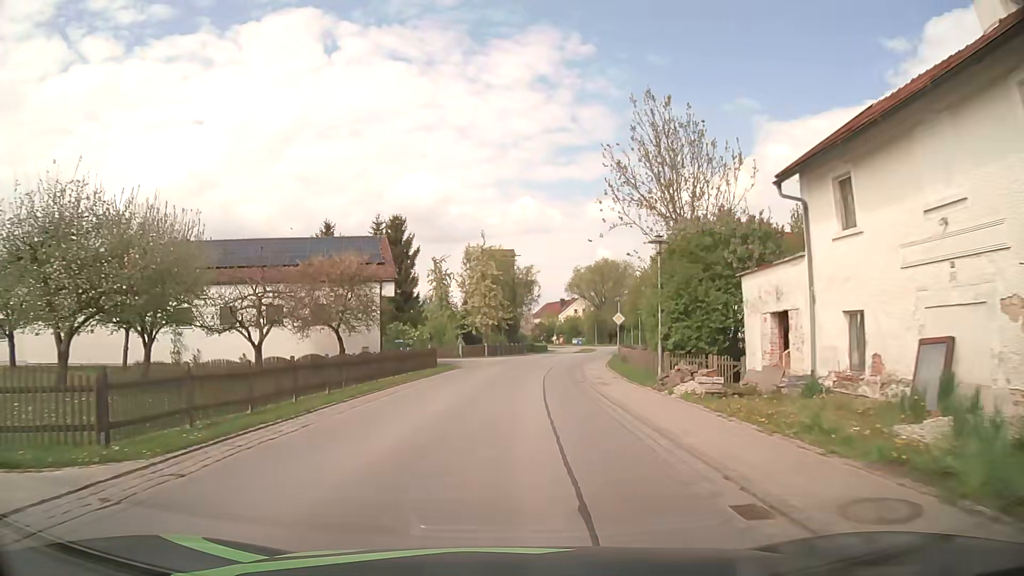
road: secondary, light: Day
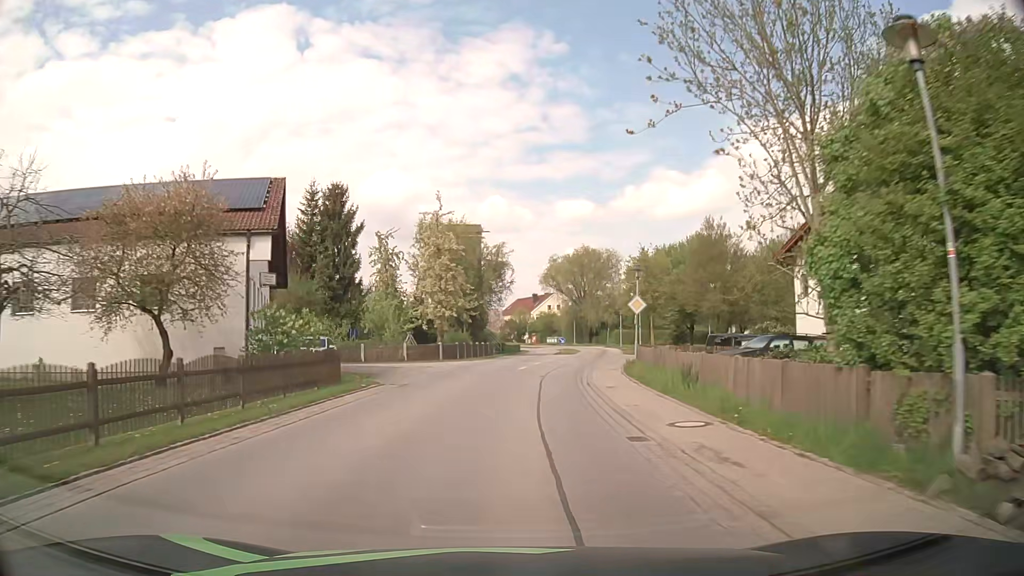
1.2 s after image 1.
(+0.3, +15.2) m; +2°
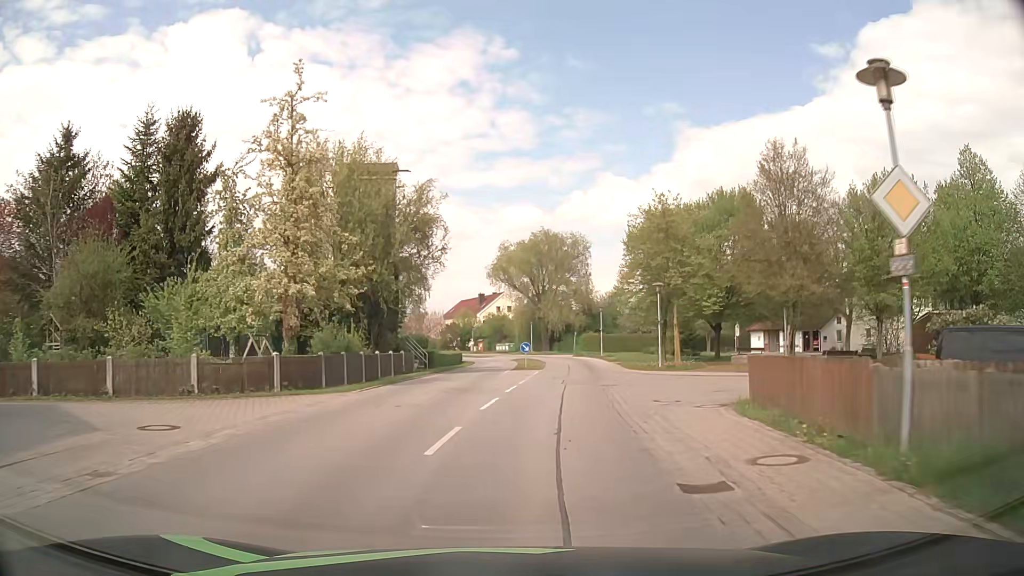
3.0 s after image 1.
(+0.8, +22.8) m; +4°
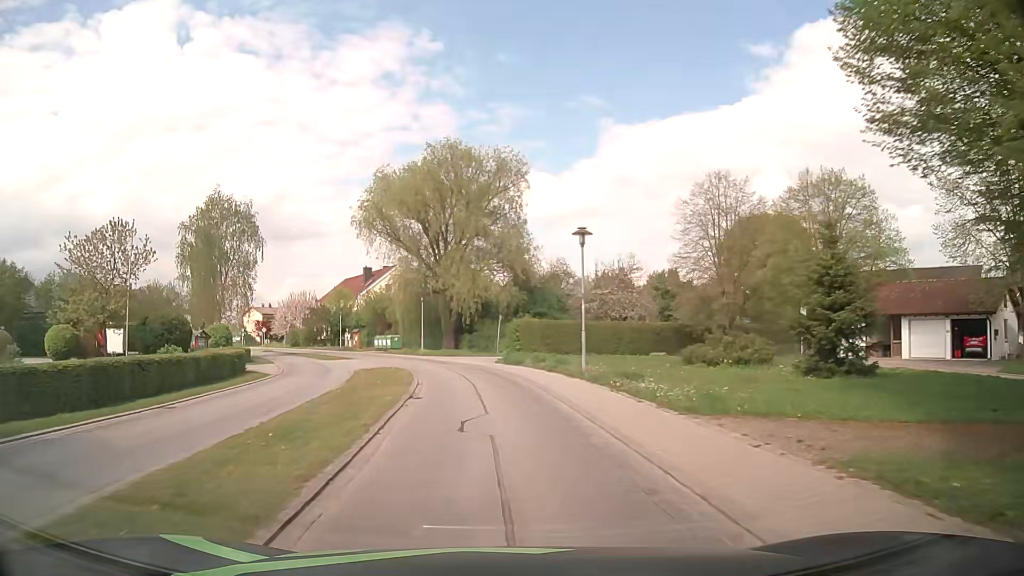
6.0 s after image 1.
(+3.3, +37.8) m; +7°
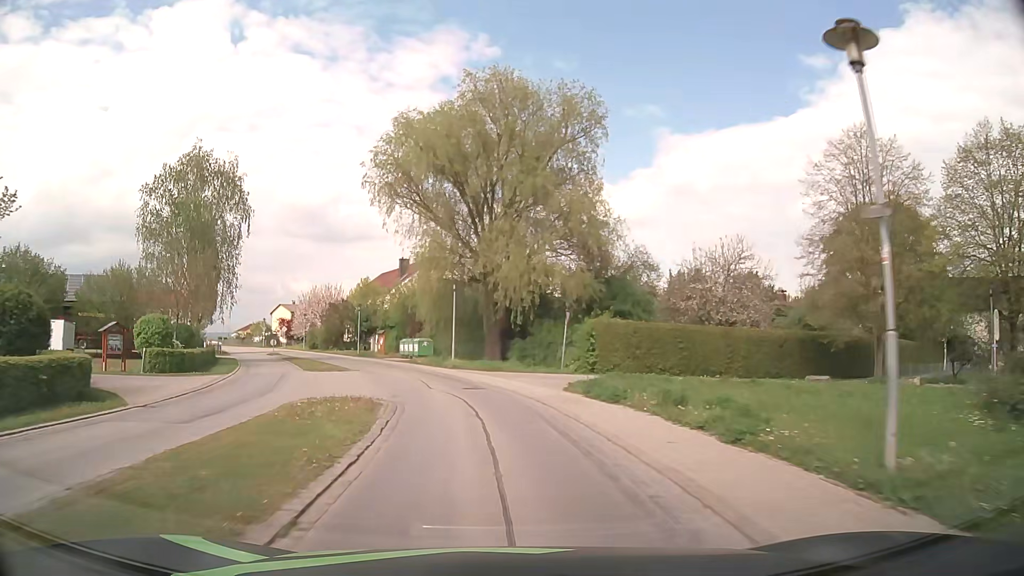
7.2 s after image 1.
(-0.4, +15.2) m; -4°
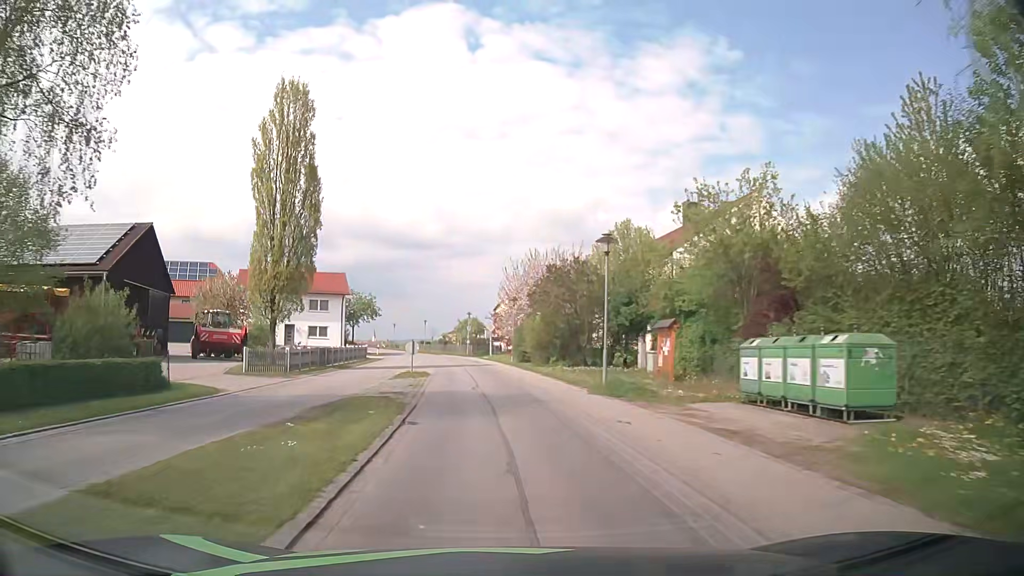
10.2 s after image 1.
(-7.2, +37.0) m; -21°
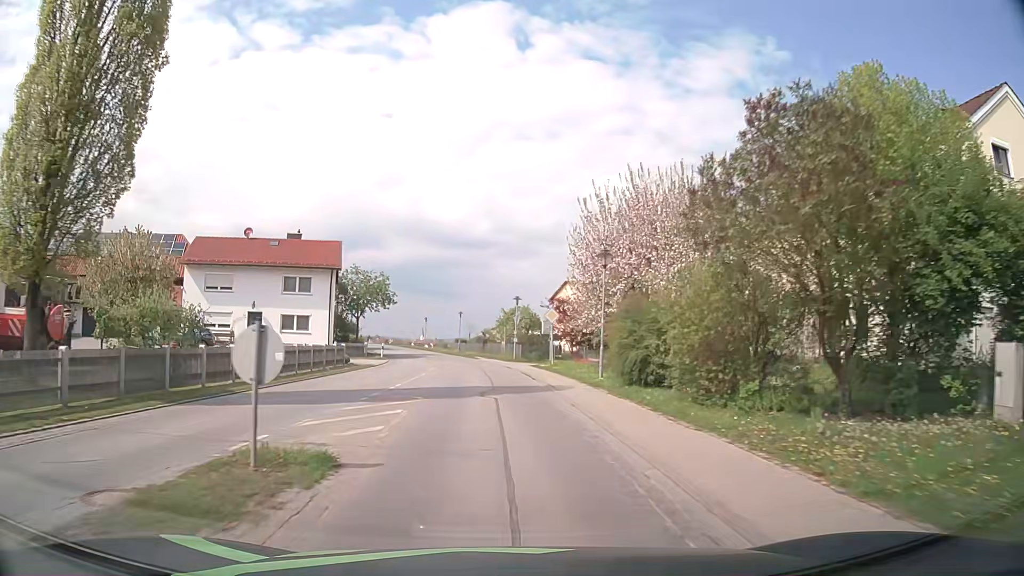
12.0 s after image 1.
(-1.4, +22.8) m; -5°
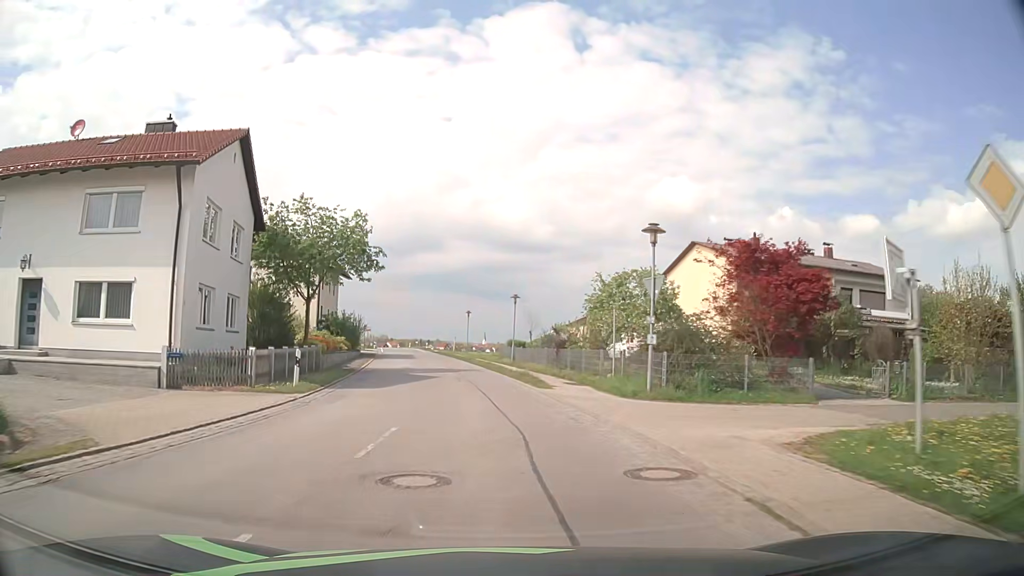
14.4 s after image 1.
(-1.3, +30.4) m; -5°
(0, +10) (-1, +20) (-2, +30) (-3, +40) (-5, +50) (-7, +60) (-8, +69) (-10, +79) (-12, +89) (-14, +99) m
